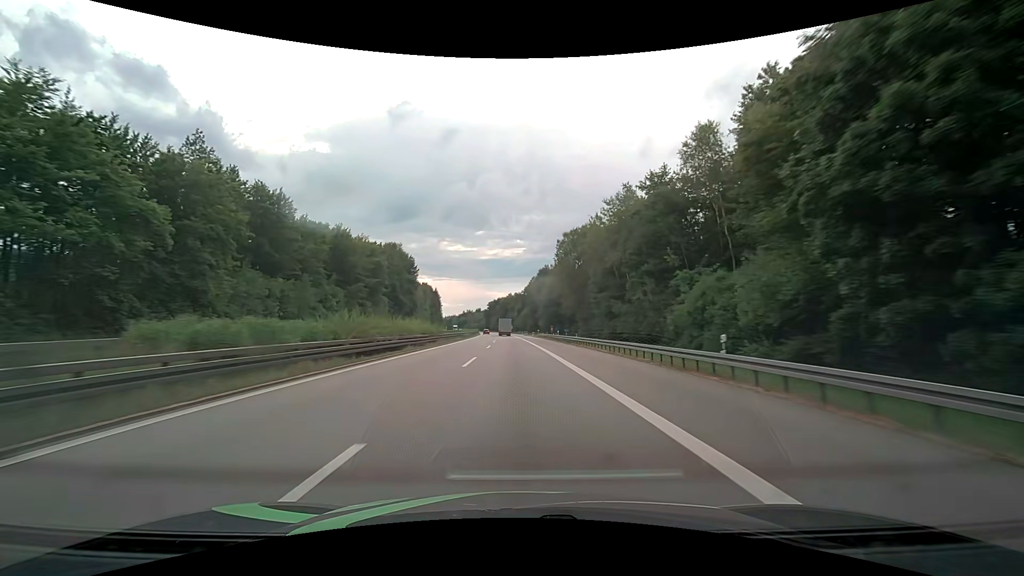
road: motorway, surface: asphalt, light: Day
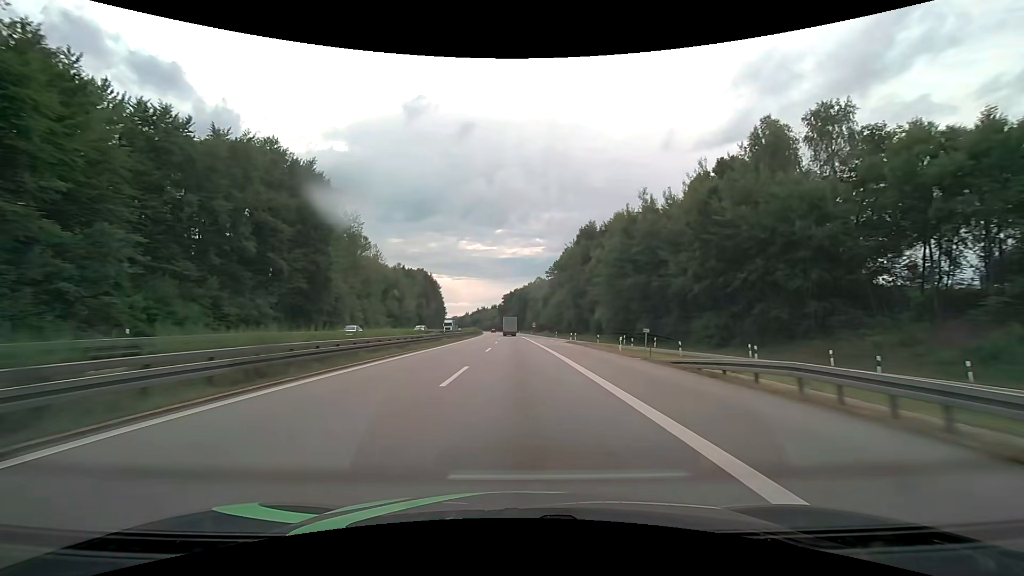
(-1.4, +79.3) m; -2°
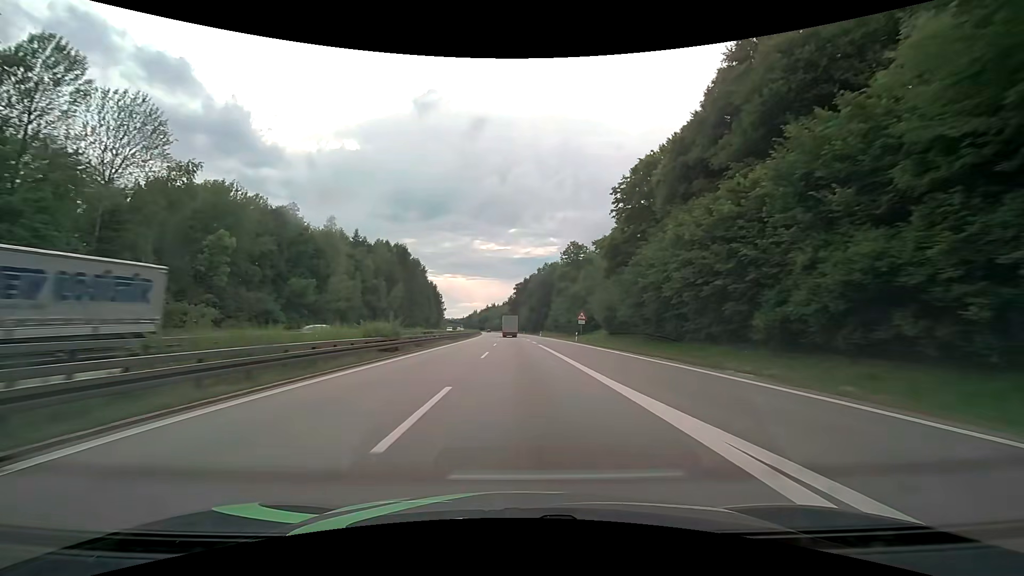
(-1.3, +79.3) m; -2°
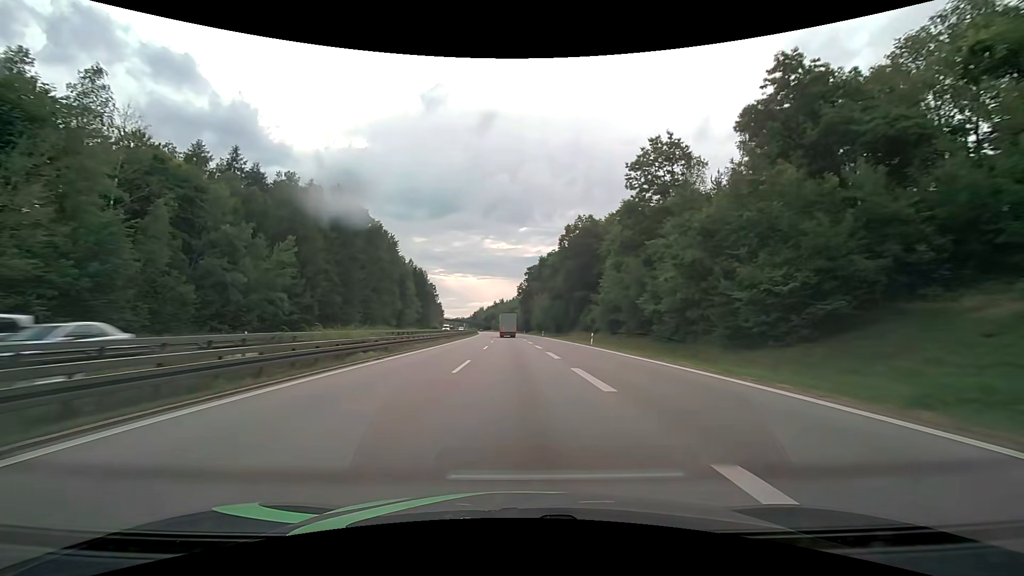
(-0.5, +63.2) m; -1°
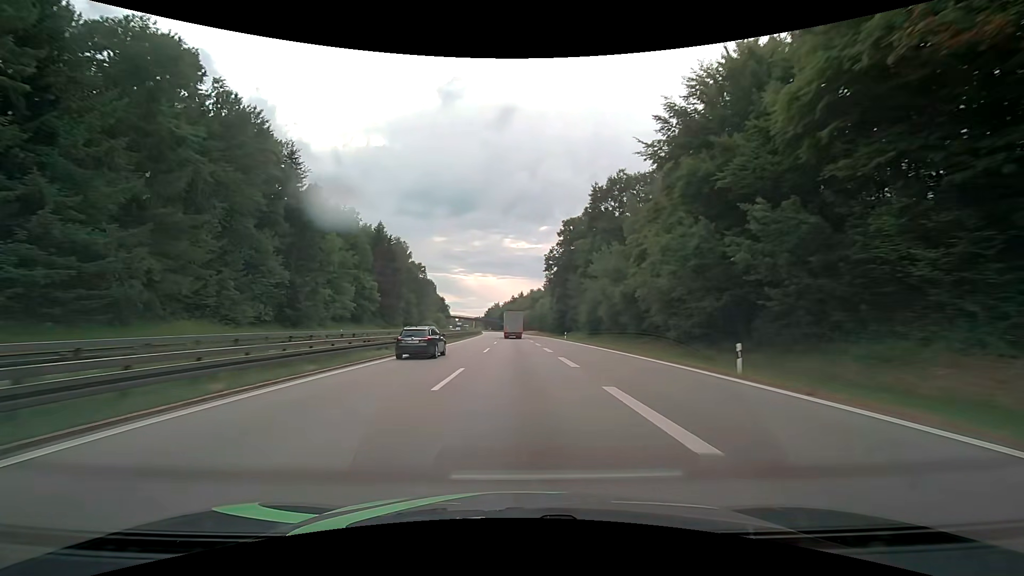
(-1.9, +77.4) m; -3°
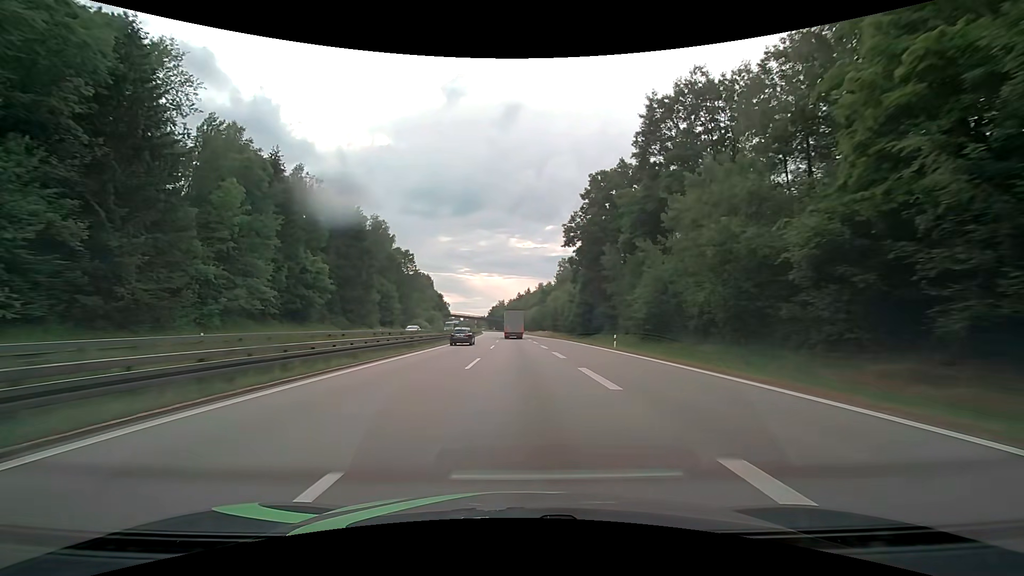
(-0.2, +30.3) m; -1°
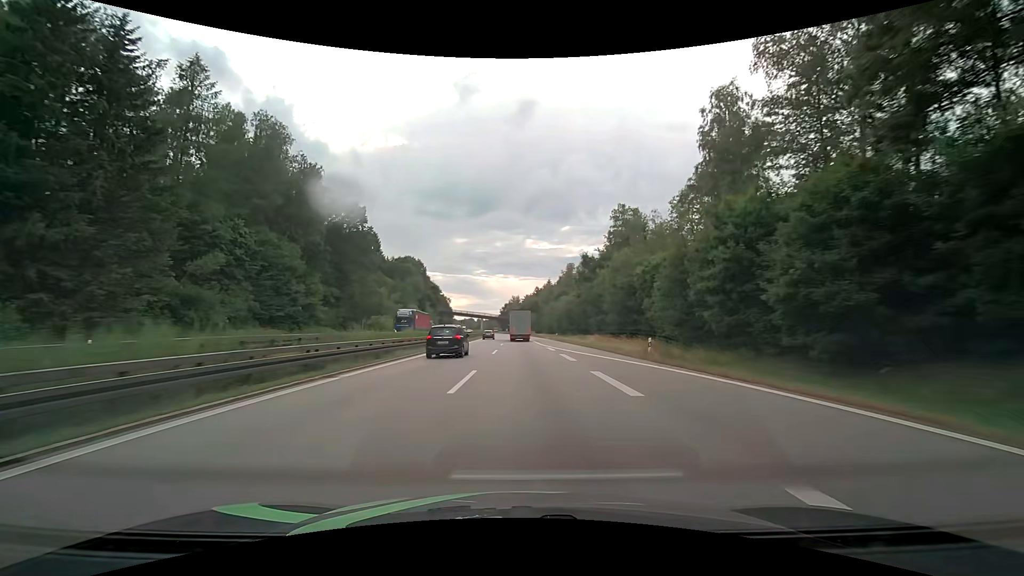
(-0.8, +61.1) m; -2°
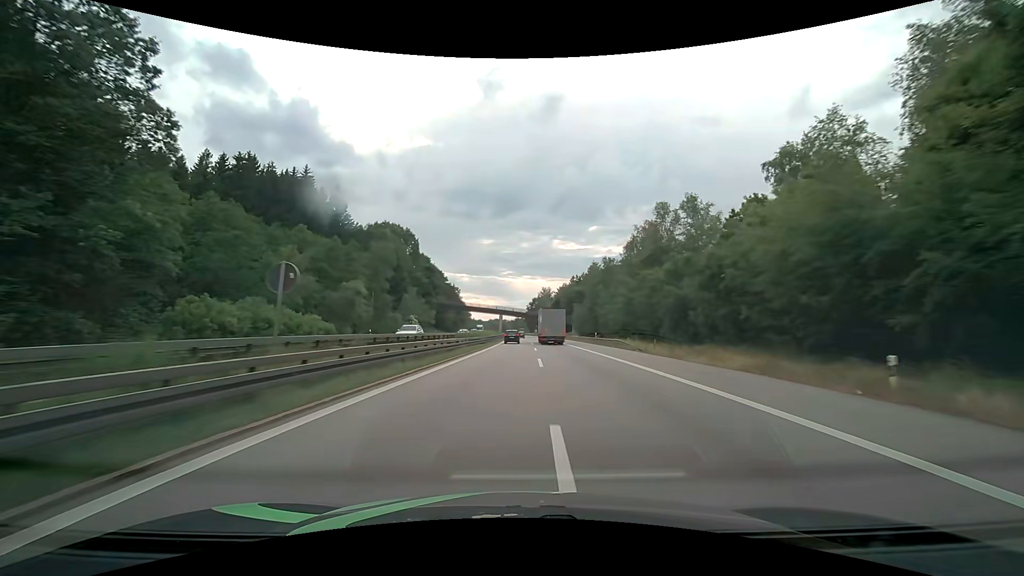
(-2.2, +64.5) m; -4°
(0, +10) (0, +20) (0, +30) (0, +40) (0, +50) (0, +60) (0, +70) (0, +80) (0, +90) (0, +100) m
